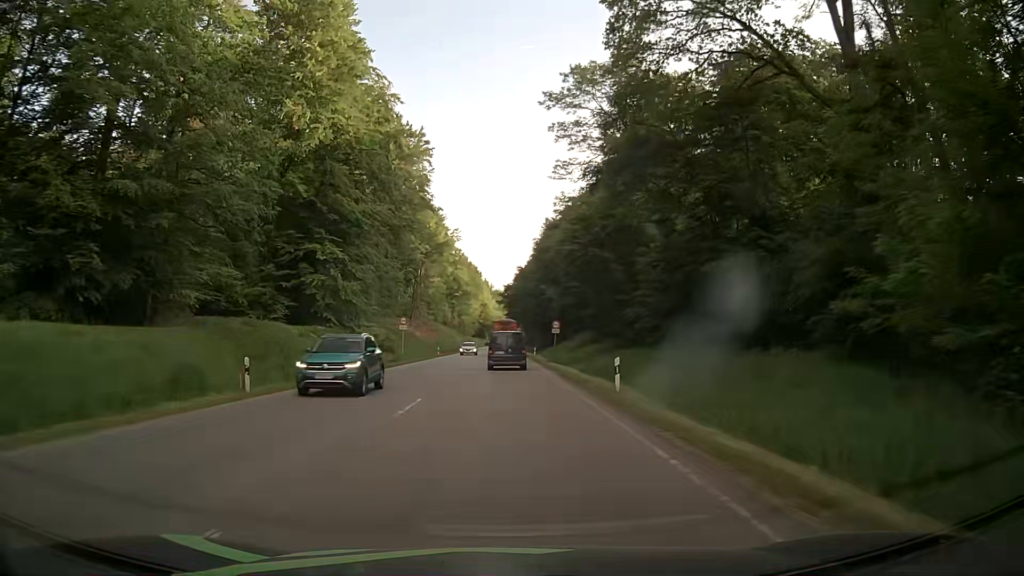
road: secondary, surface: asphalt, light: Day
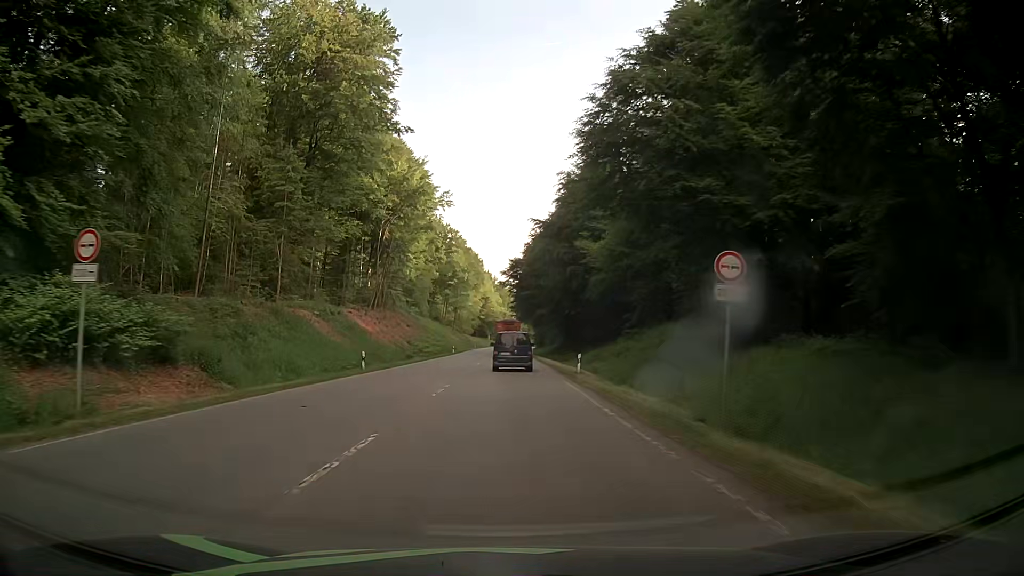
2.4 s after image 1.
(-0.5, +40.3) m; -1°
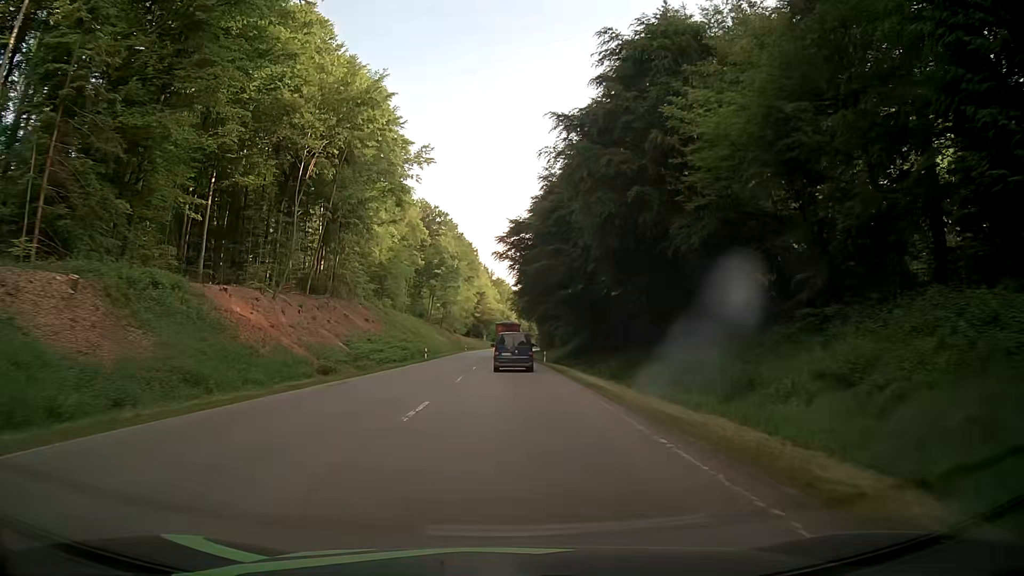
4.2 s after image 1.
(-0.2, +29.9) m; 0°
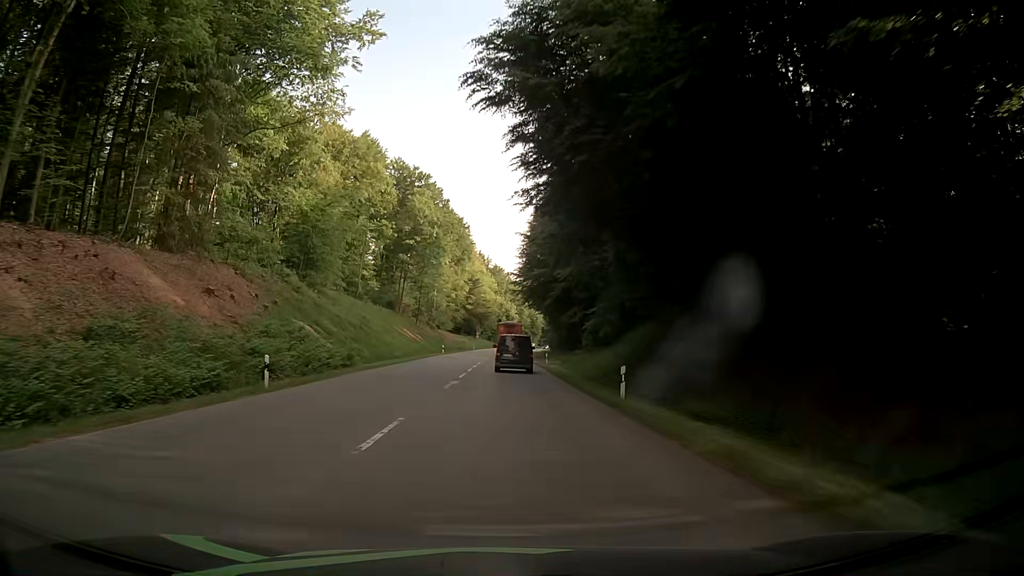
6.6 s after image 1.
(+0.3, +39.8) m; +1°
(0, +10) (0, +20) (0, +30) (0, +40) (0, +50) (0, +60) (0, +70) (0, +80) (0, +90) (0, +100) m
